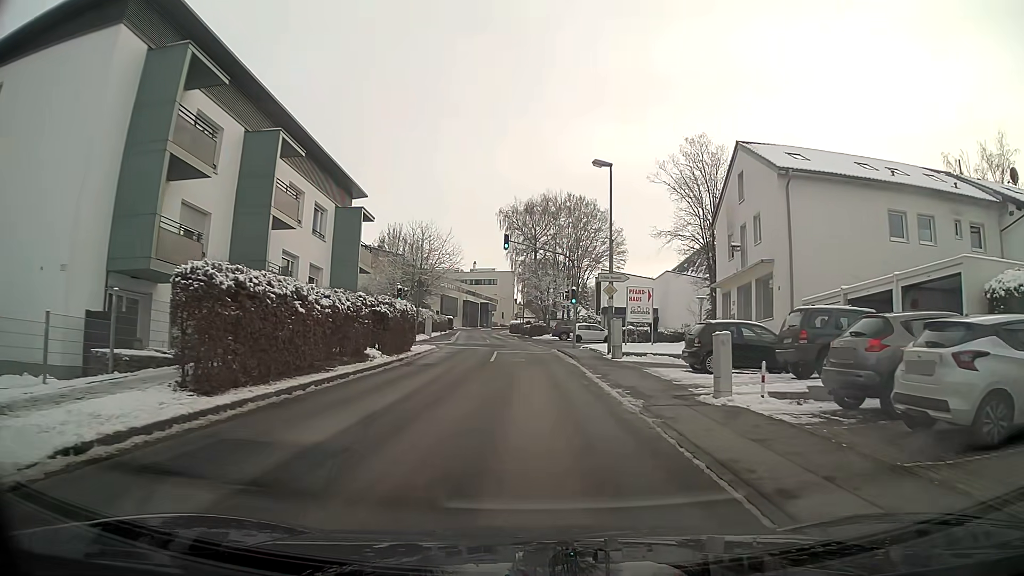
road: unclassified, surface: asphalt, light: Day
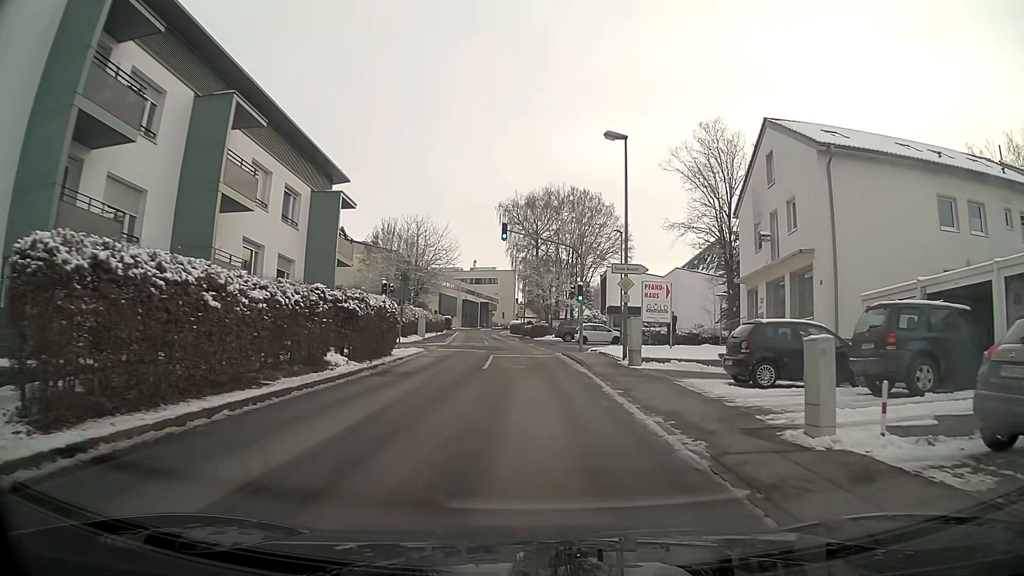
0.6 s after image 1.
(0.0, +4.2) m; 0°
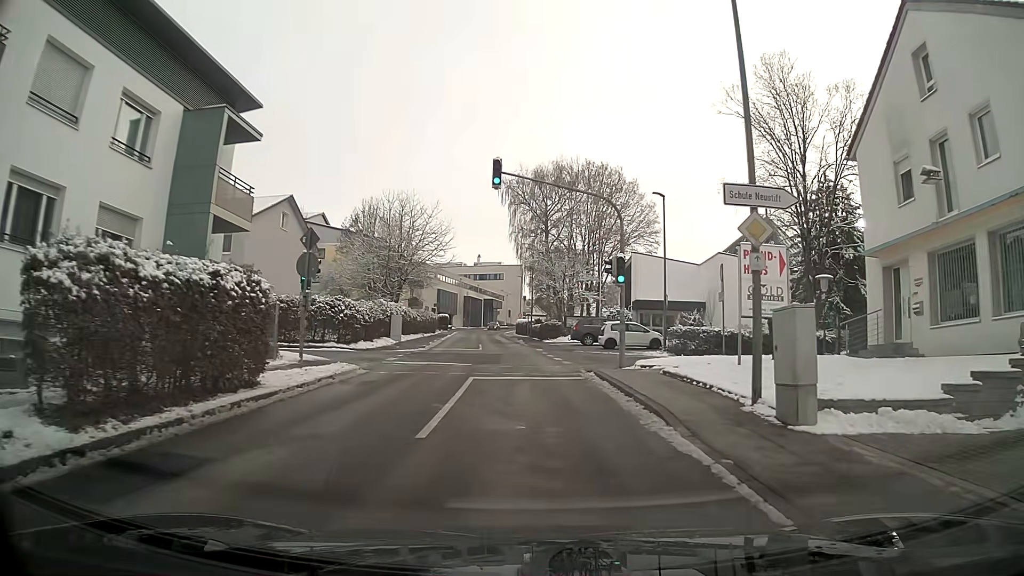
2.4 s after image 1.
(-0.1, +12.8) m; -1°
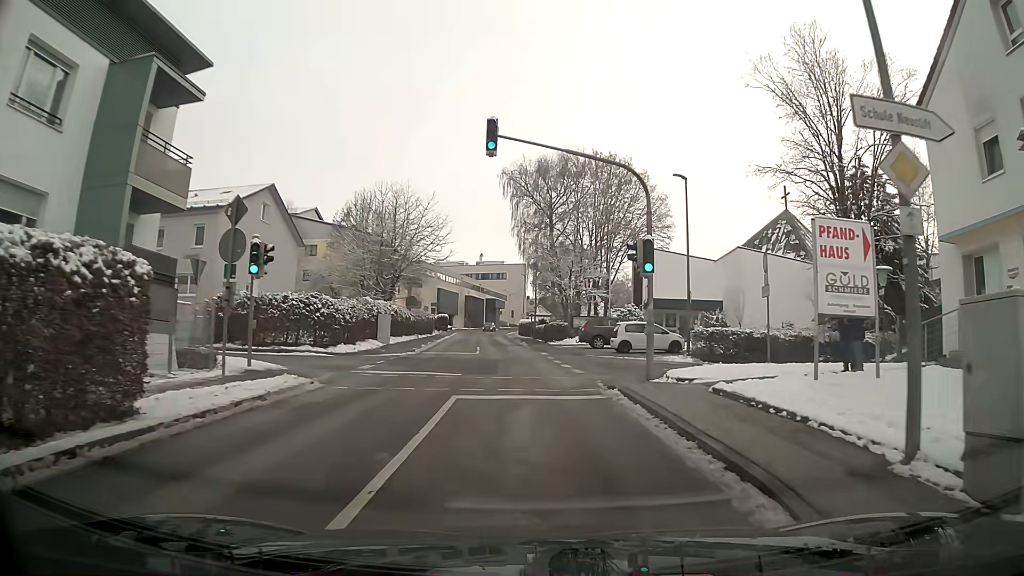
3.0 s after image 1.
(0.0, +4.3) m; 0°
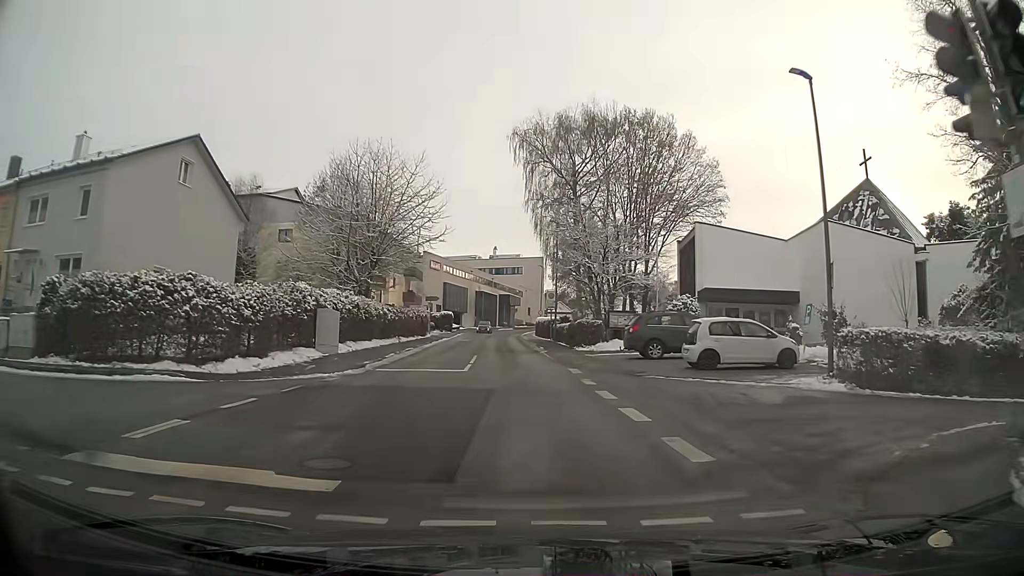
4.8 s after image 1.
(-0.2, +12.7) m; -1°
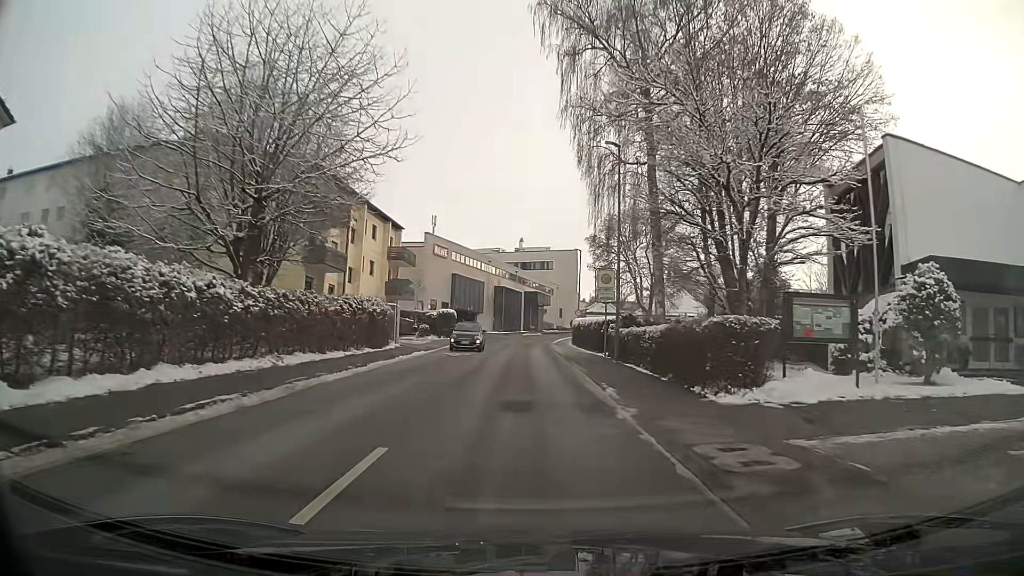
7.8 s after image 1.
(-0.5, +21.6) m; -3°
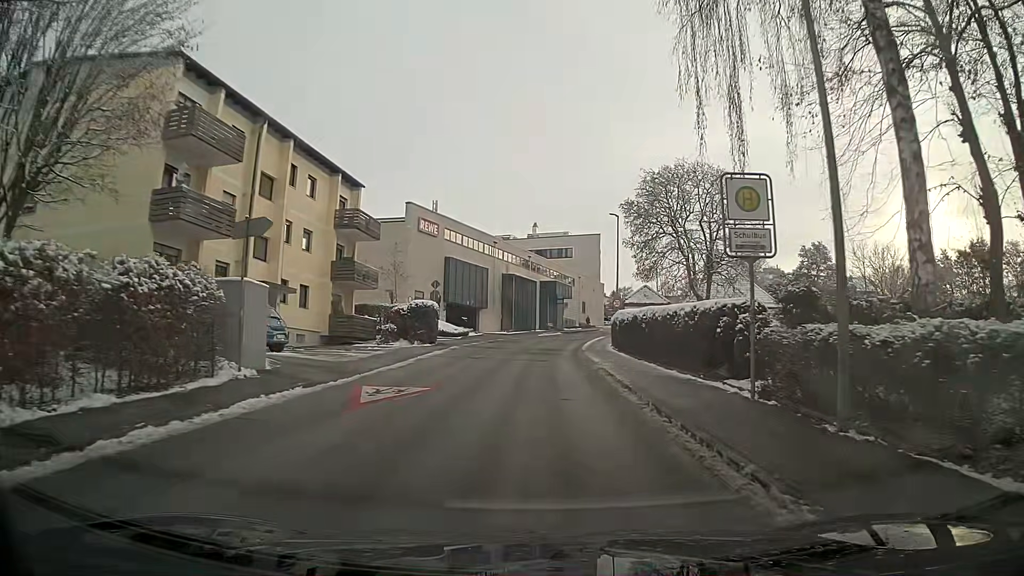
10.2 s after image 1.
(-0.2, +17.8) m; 0°
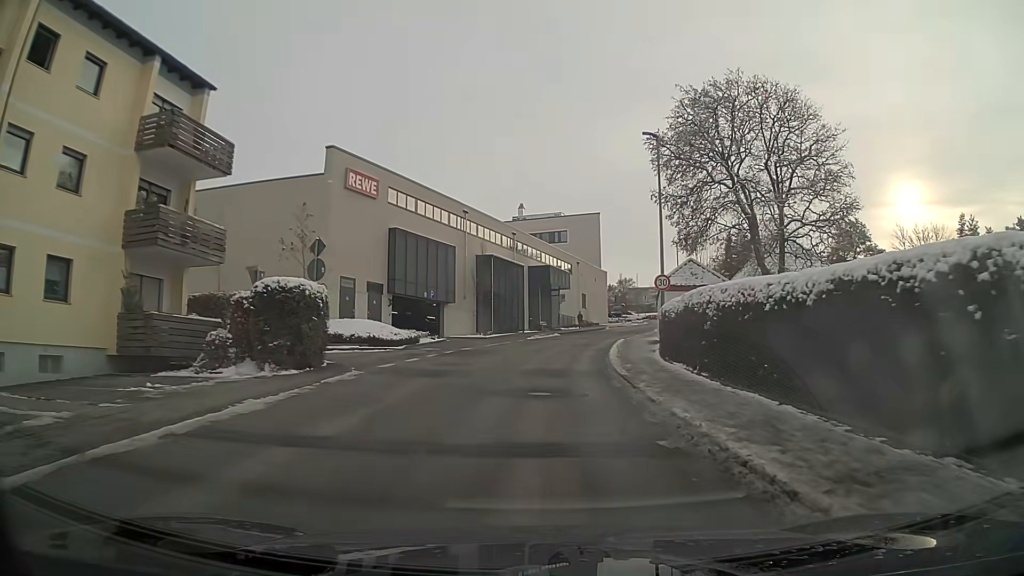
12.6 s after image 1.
(0.0, +18.3) m; +1°
